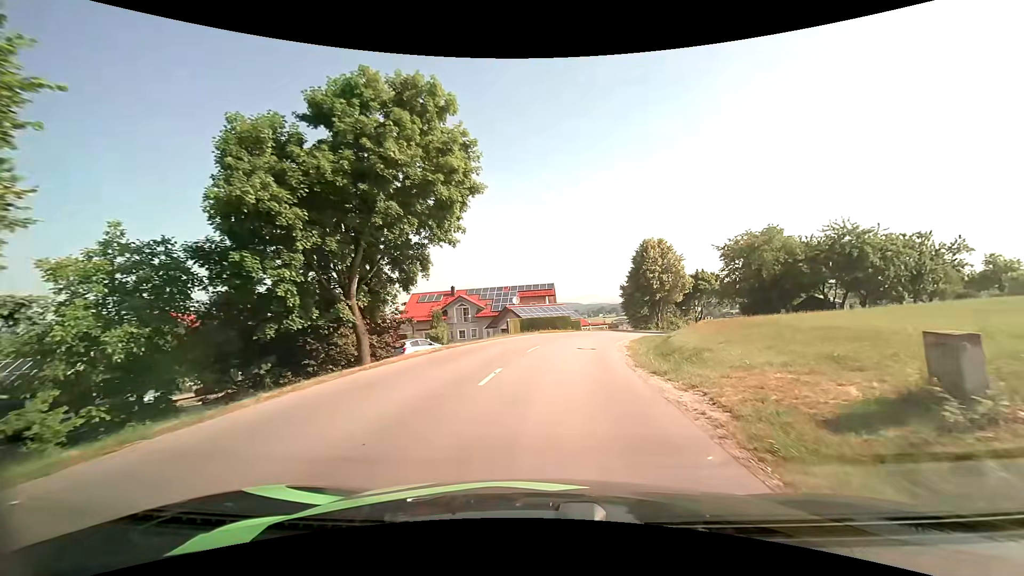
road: tertiary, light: Day
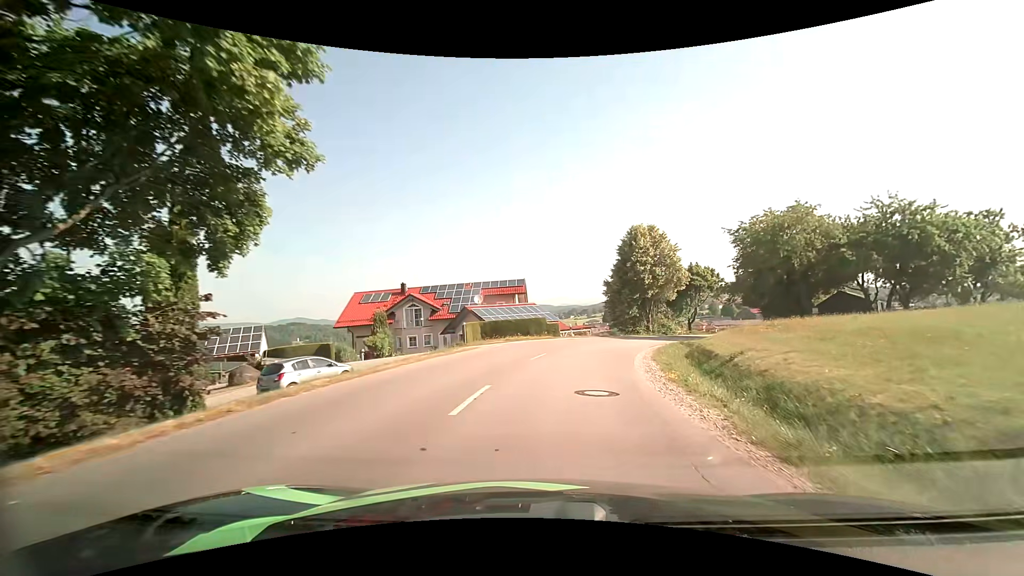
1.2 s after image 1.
(+0.3, +11.6) m; +3°
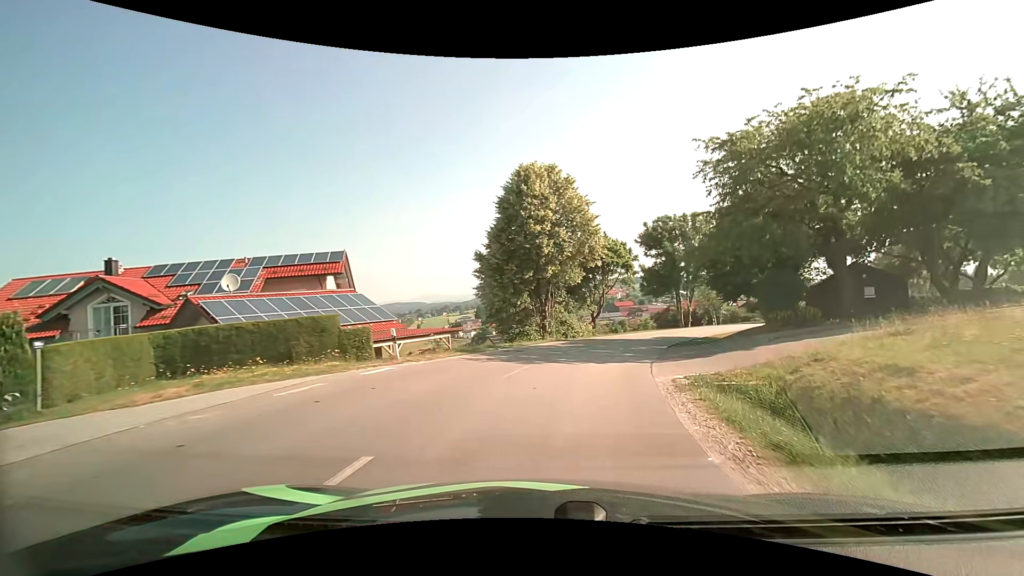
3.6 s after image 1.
(+2.5, +22.4) m; +15°
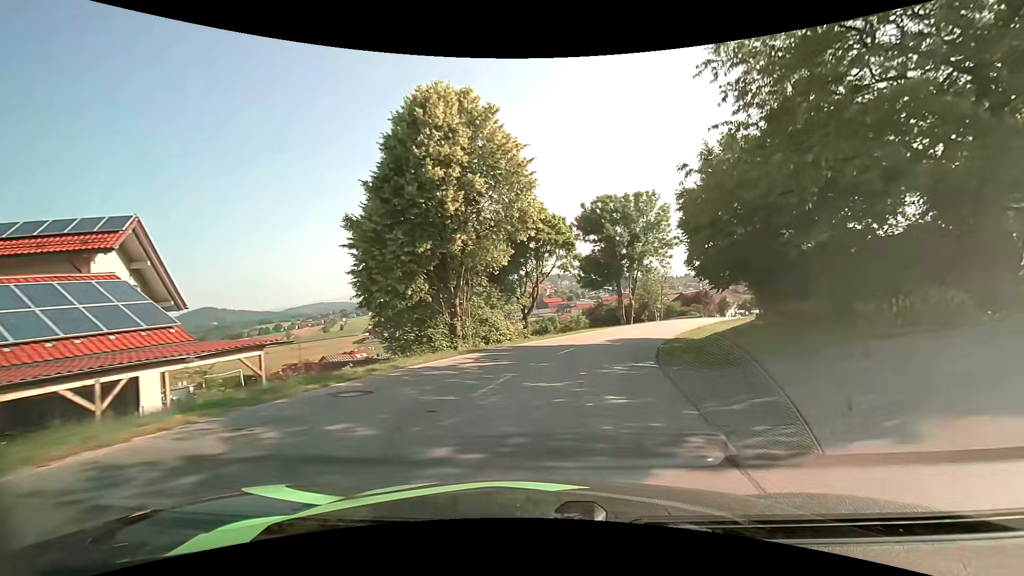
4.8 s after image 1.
(+0.8, +11.3) m; +8°
(+1, +10) (+3, +20) (+5, +29) (+9, +39) (+13, +48) (+18, +57) (+22, +66) (+27, +74) (+32, +83) (+37, +92) m
